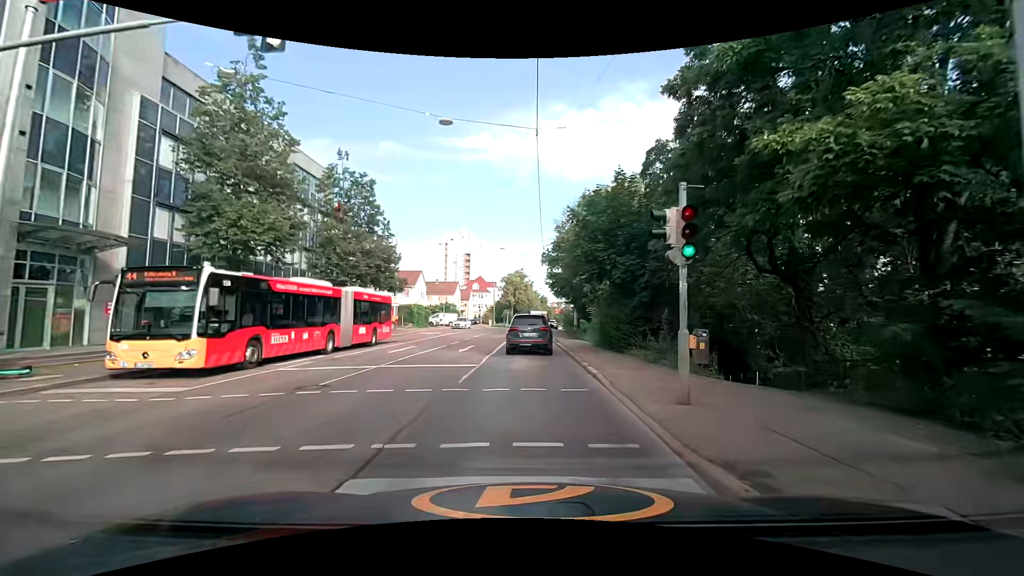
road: secondary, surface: asphalt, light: Day
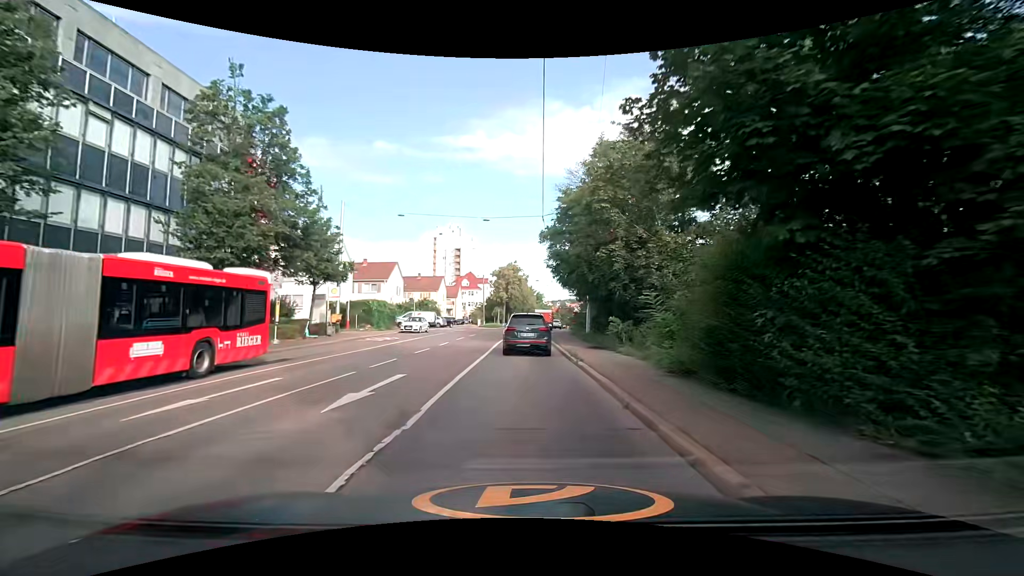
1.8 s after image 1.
(-0.2, +14.1) m; 0°
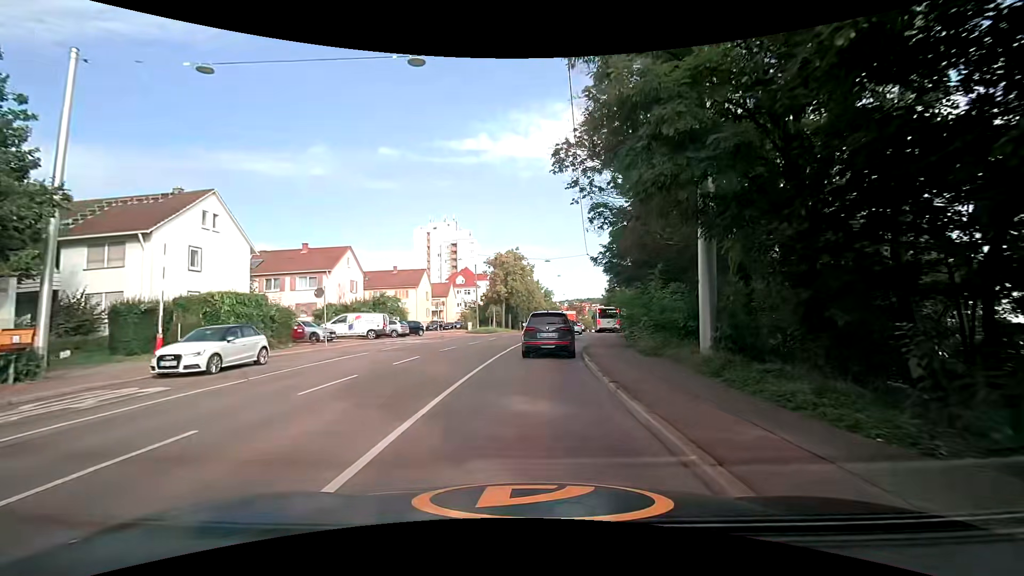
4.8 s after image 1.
(+0.2, +22.8) m; -1°
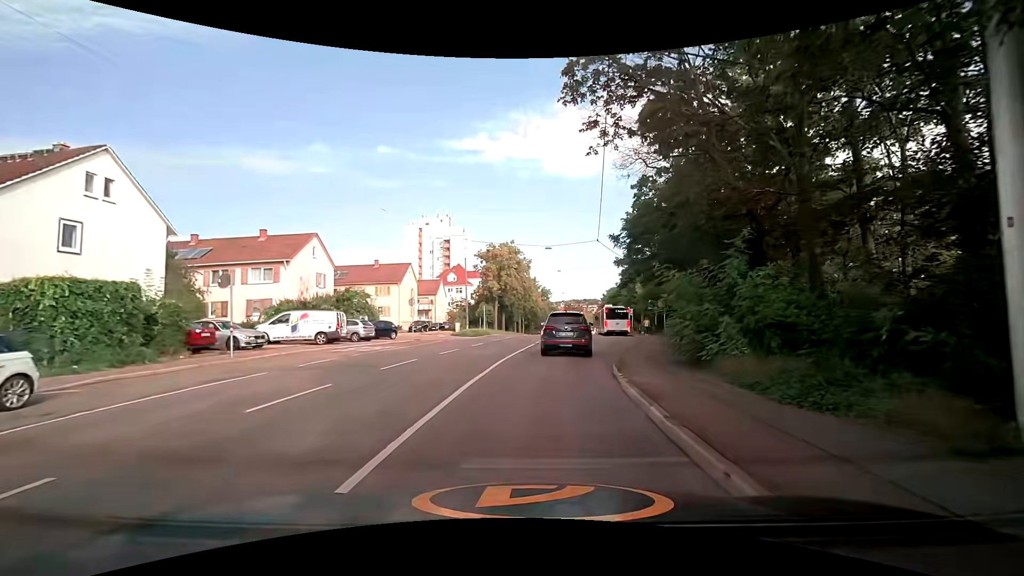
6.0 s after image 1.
(+0.1, +8.2) m; +2°
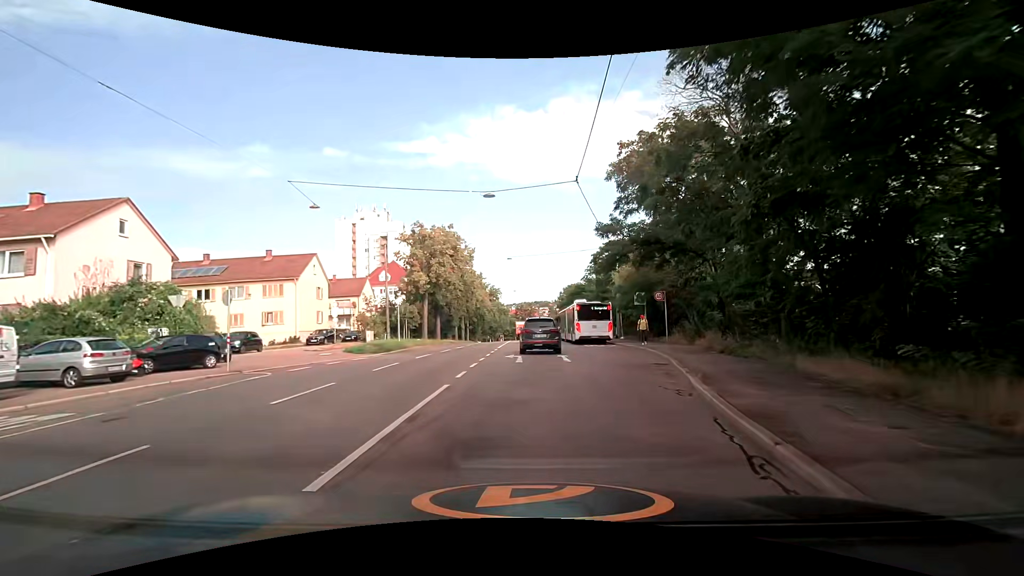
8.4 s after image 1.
(+0.5, +16.1) m; +4°
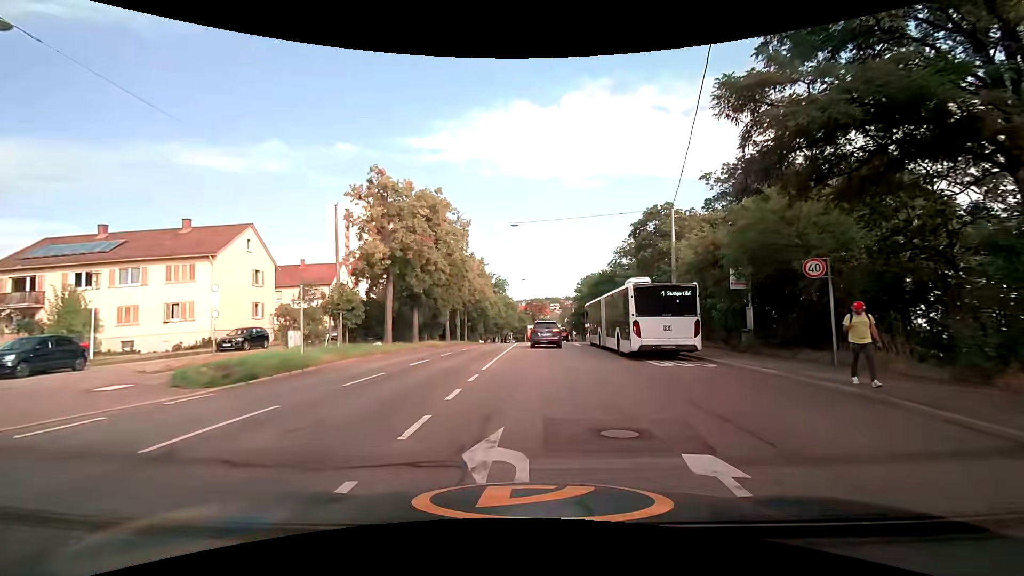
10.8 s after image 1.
(0.0, +15.6) m; 0°
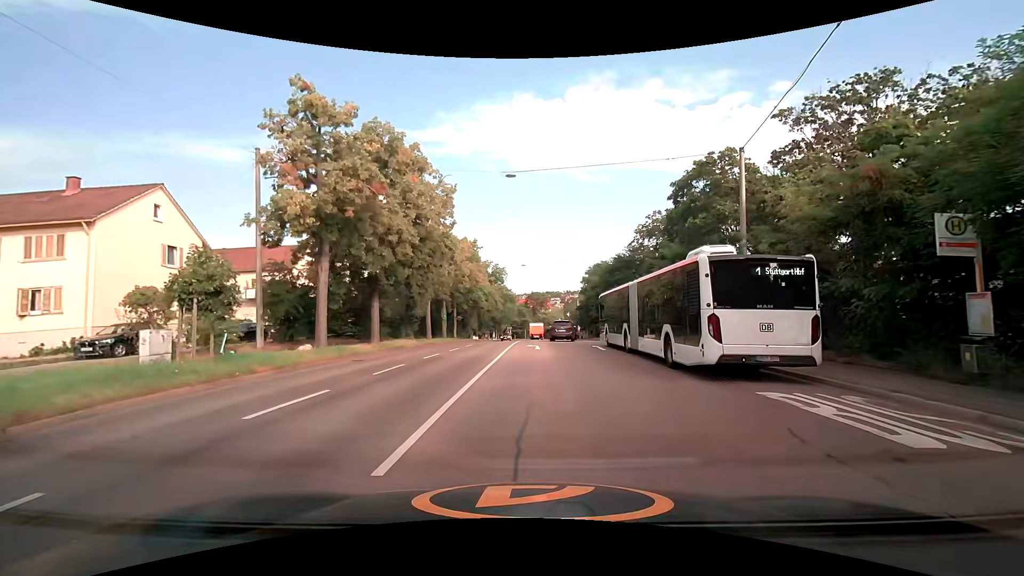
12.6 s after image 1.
(-0.1, +10.5) m; 0°
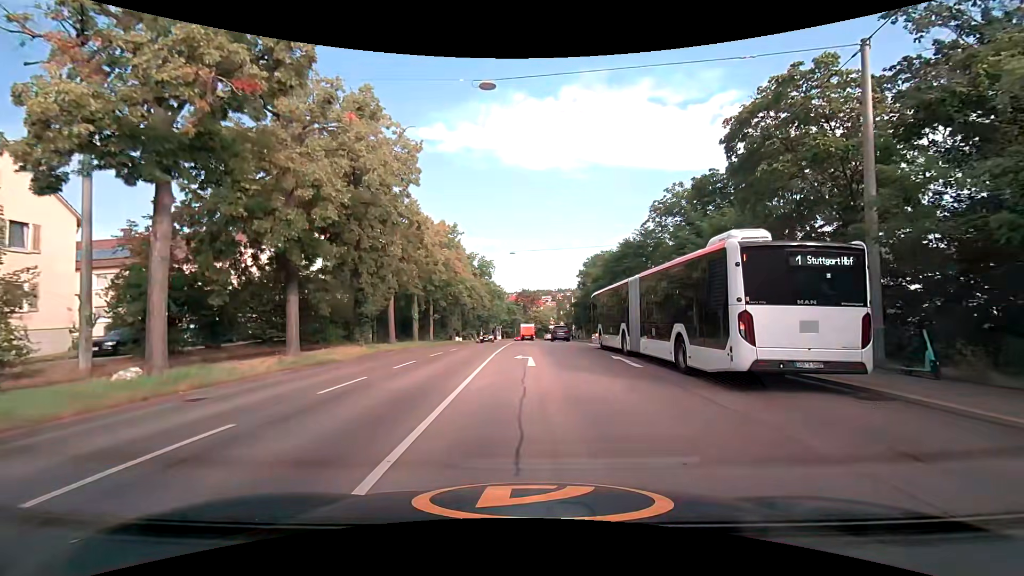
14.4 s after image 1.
(-0.1, +8.9) m; -1°
